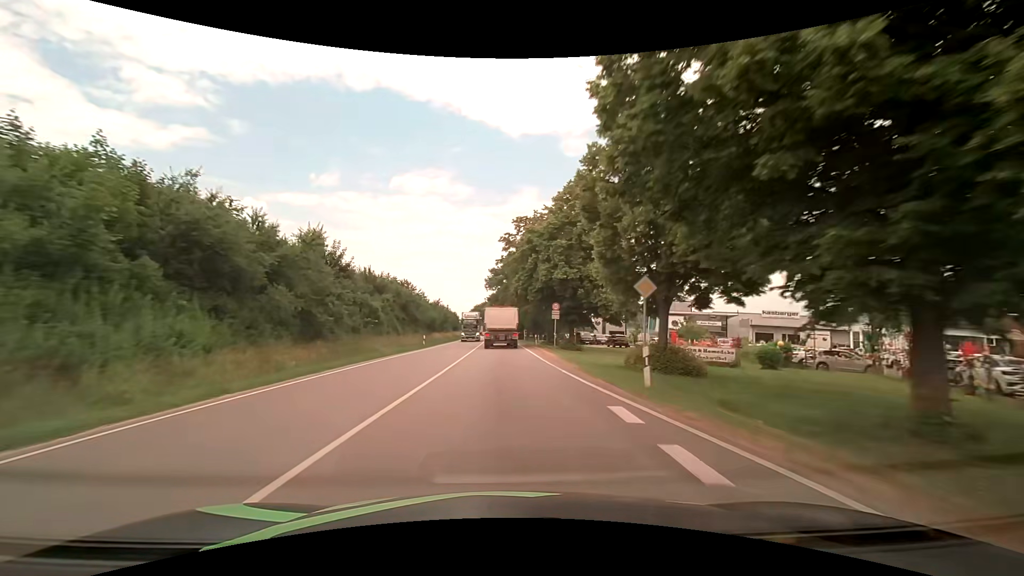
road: primary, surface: asphalt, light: Day
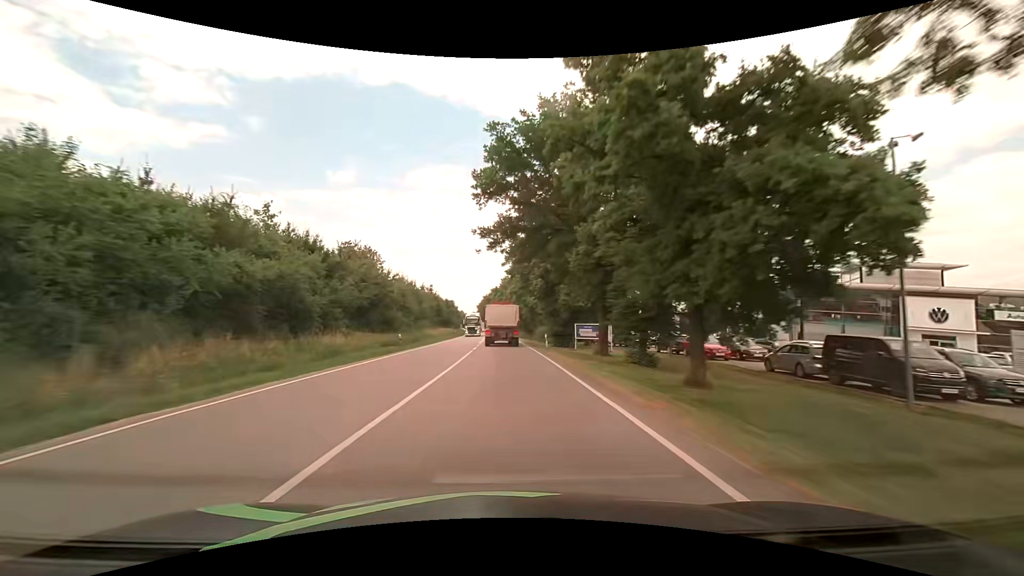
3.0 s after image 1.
(-0.6, +60.2) m; -2°
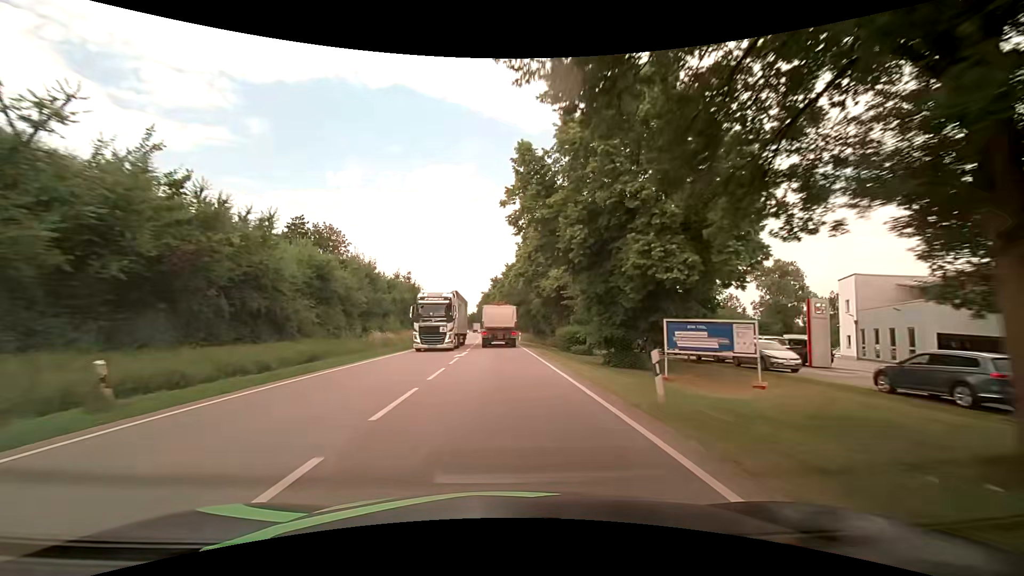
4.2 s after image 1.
(+0.1, +24.3) m; 0°
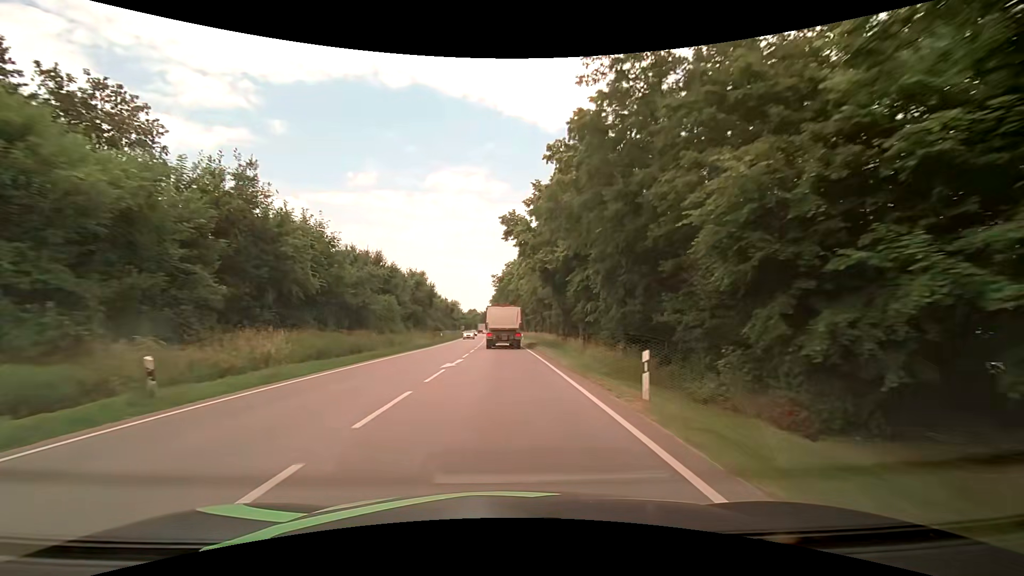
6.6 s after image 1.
(-0.4, +48.7) m; -2°
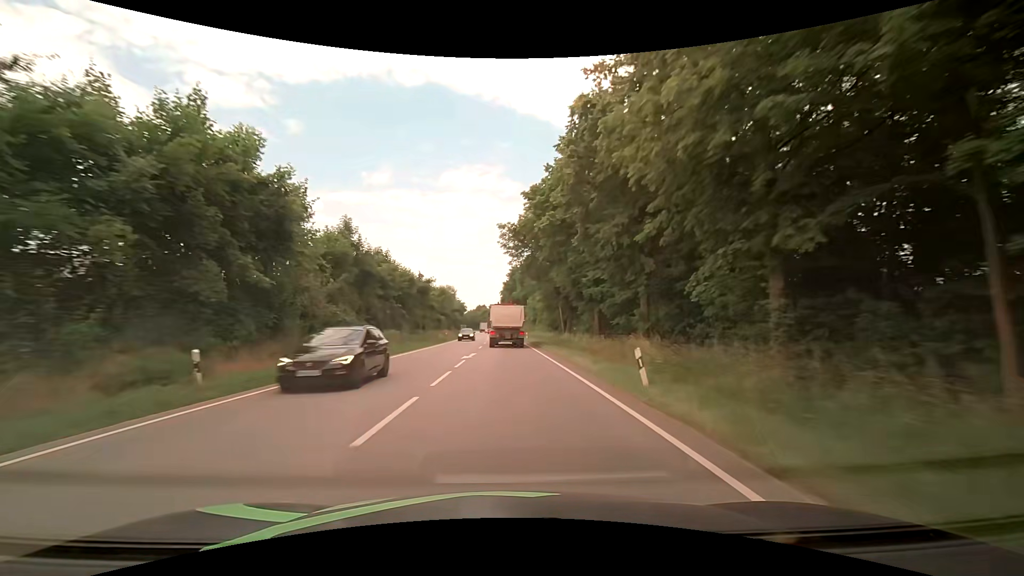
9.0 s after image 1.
(-0.6, +48.9) m; -2°
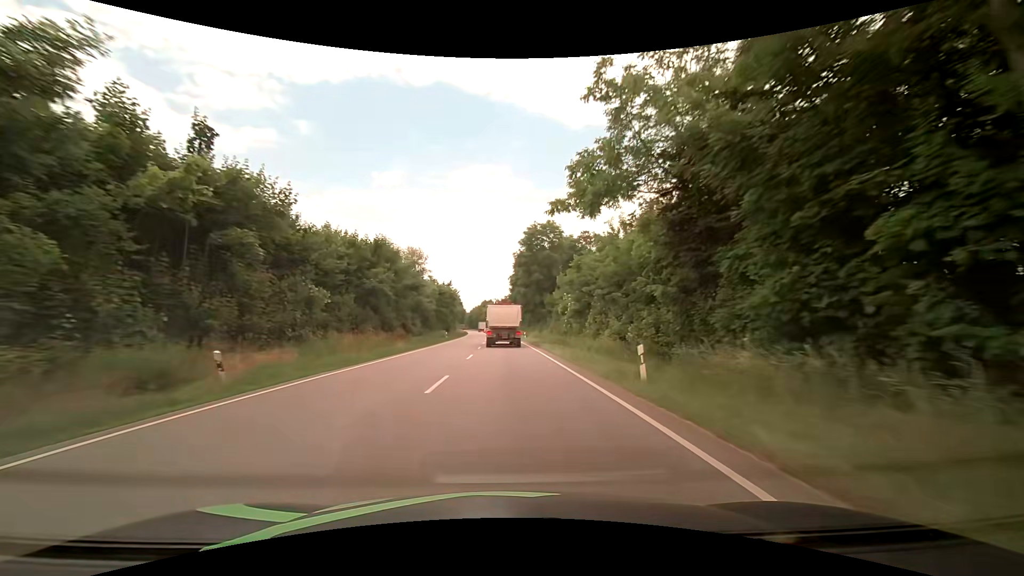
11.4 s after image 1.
(+0.2, +49.0) m; 0°
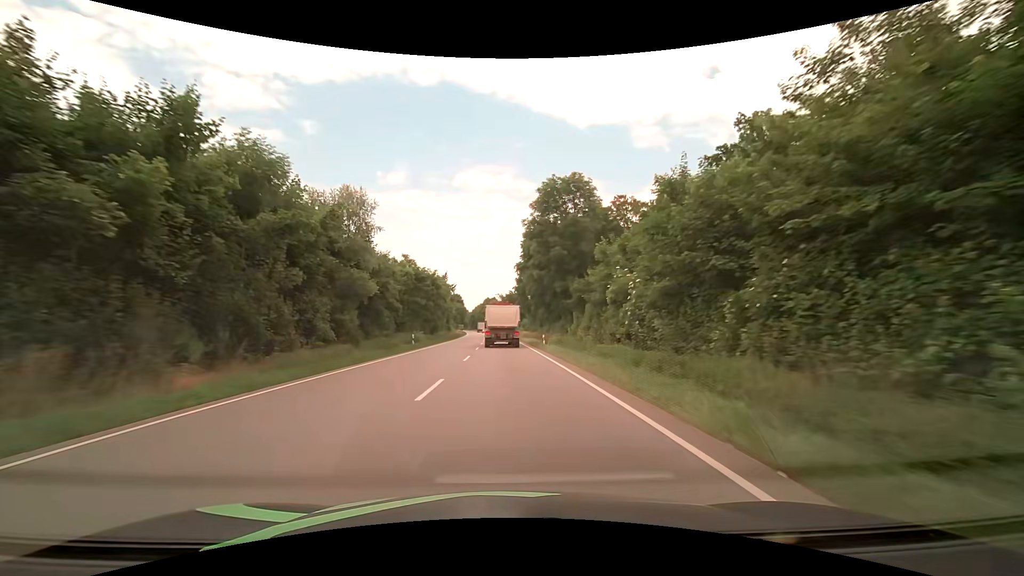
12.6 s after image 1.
(-0.2, +24.5) m; 0°
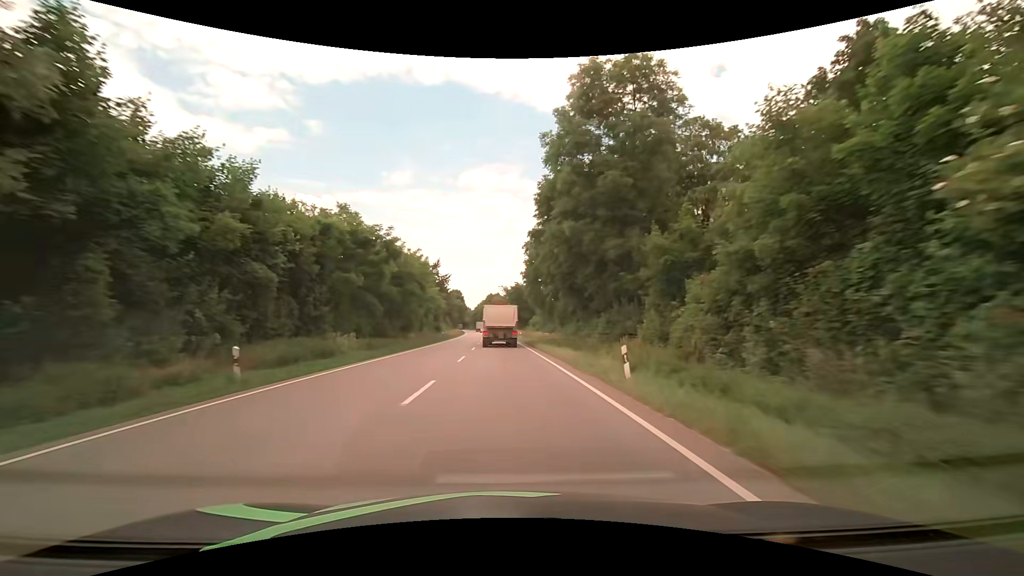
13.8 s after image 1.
(-0.4, +24.5) m; -1°
(0, +10) (0, +20) (0, +30) (0, +40) (-1, +50) (-1, +60) (-1, +70) (-2, +80) (-2, +90) (-3, +100) m
